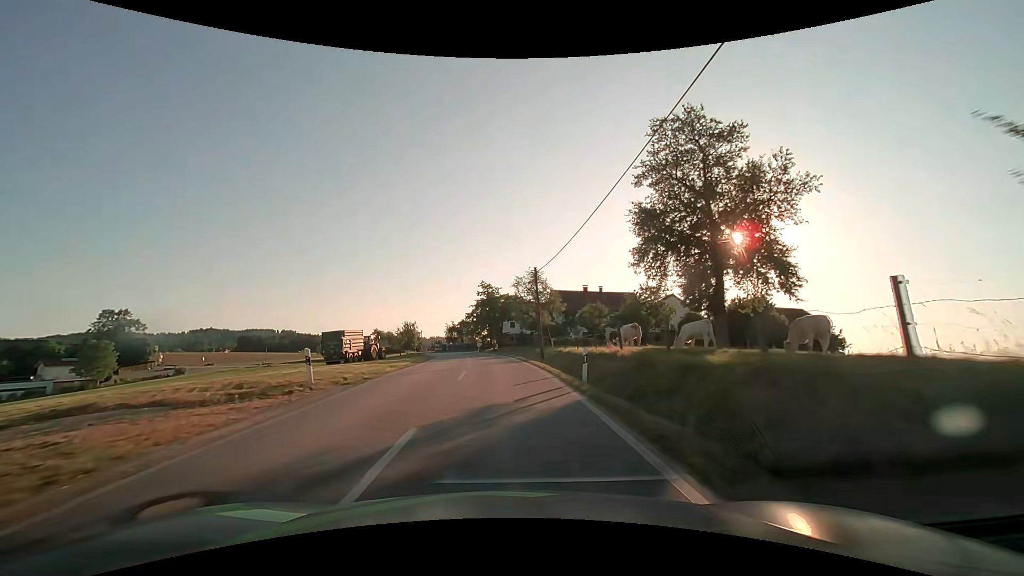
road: tertiary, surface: asphalt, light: Day
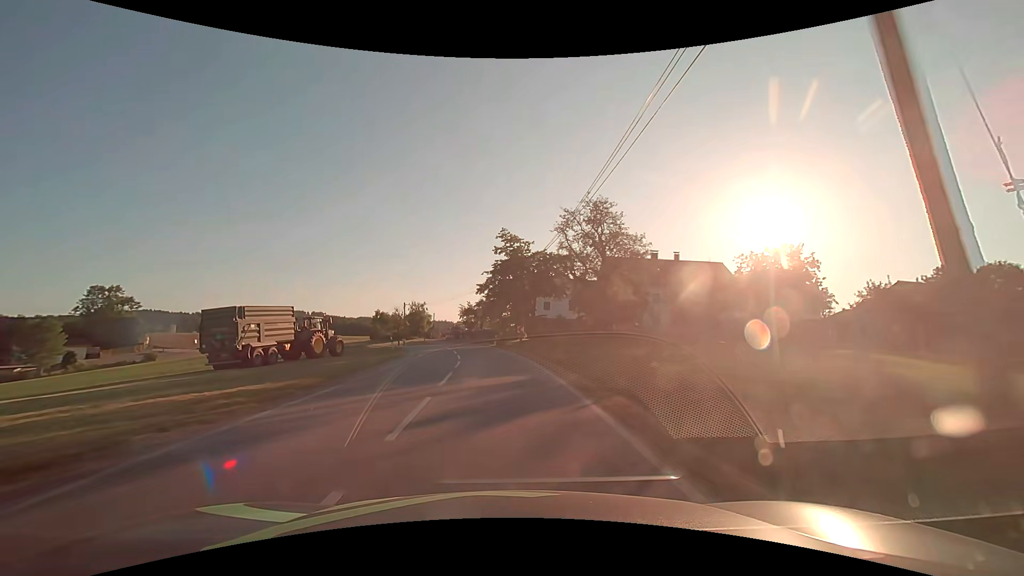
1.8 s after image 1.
(-0.6, +26.9) m; -3°
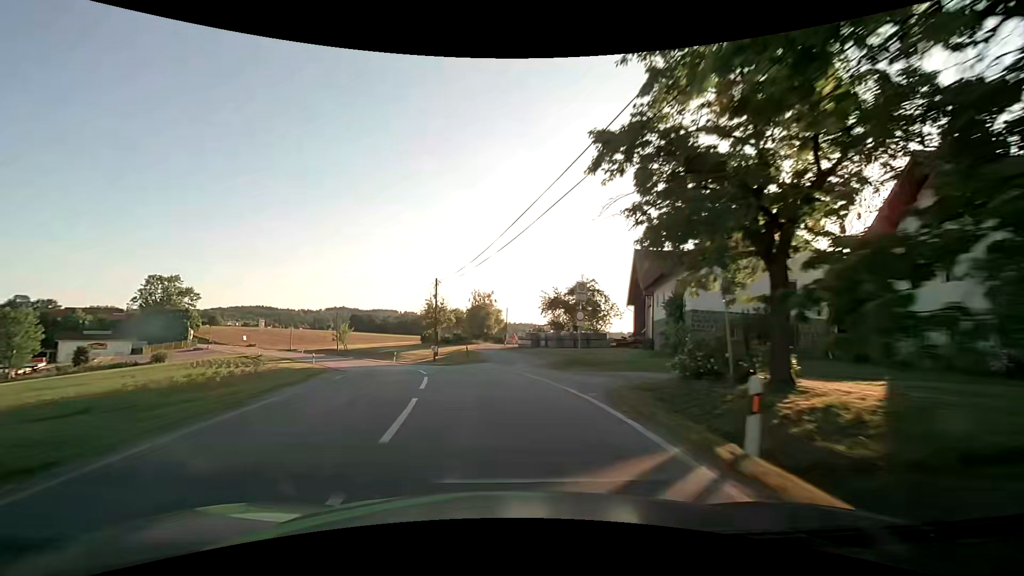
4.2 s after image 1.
(-2.6, +36.4) m; -10°
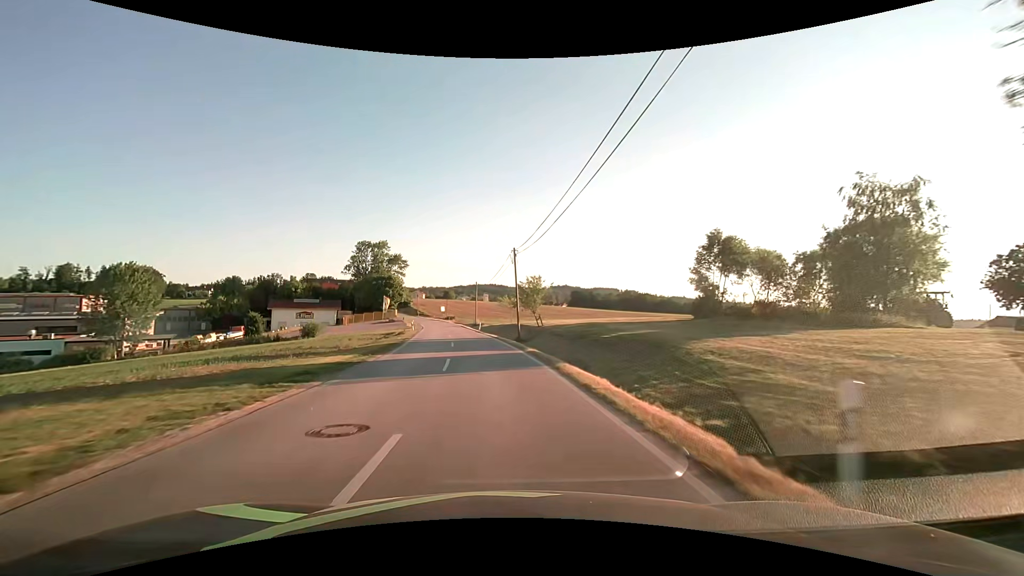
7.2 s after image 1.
(-10.9, +44.8) m; -25°
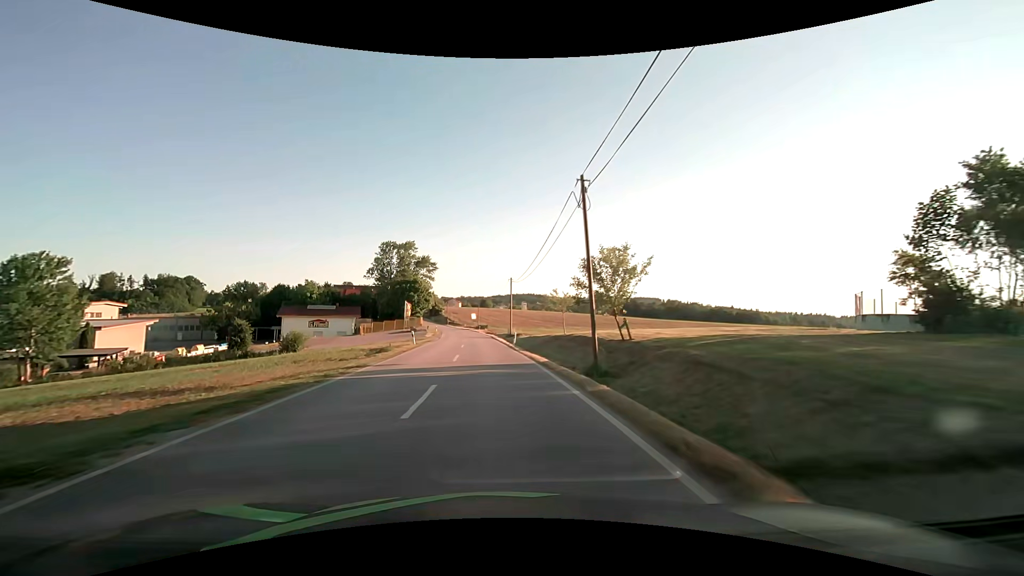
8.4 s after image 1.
(-0.7, +19.0) m; -4°
